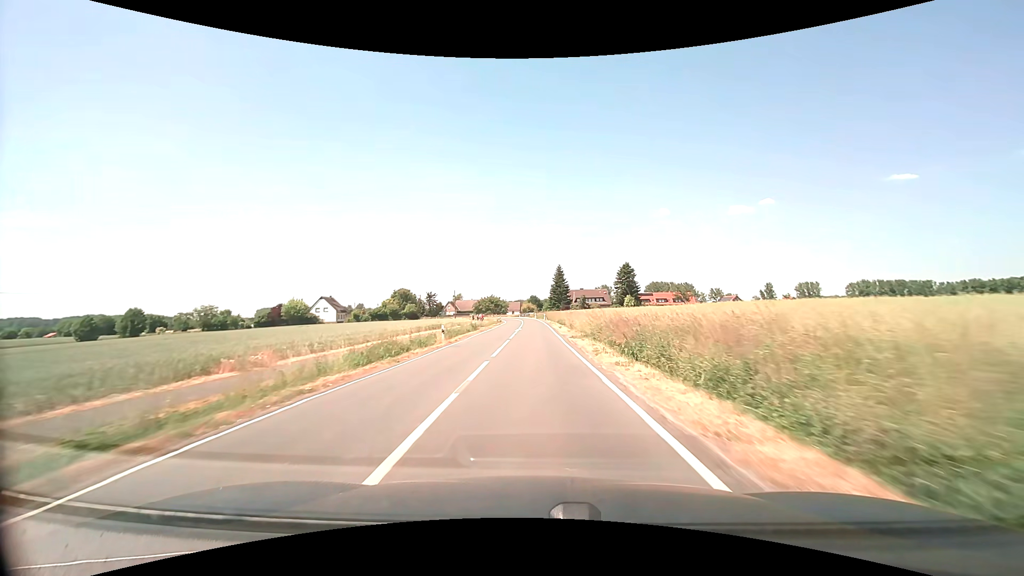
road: secondary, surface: asphalt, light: Day
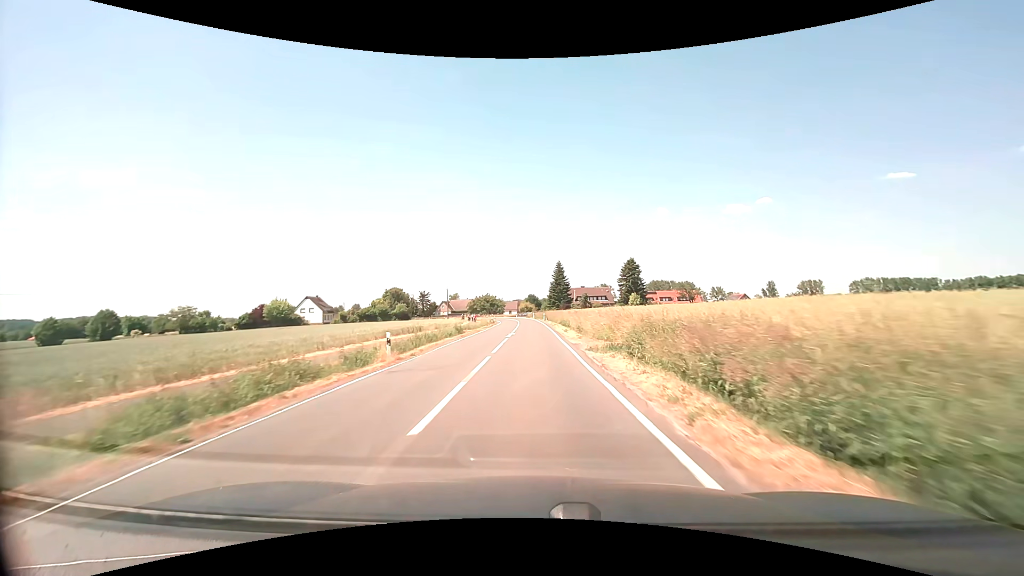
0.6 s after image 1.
(0.0, +10.2) m; 0°
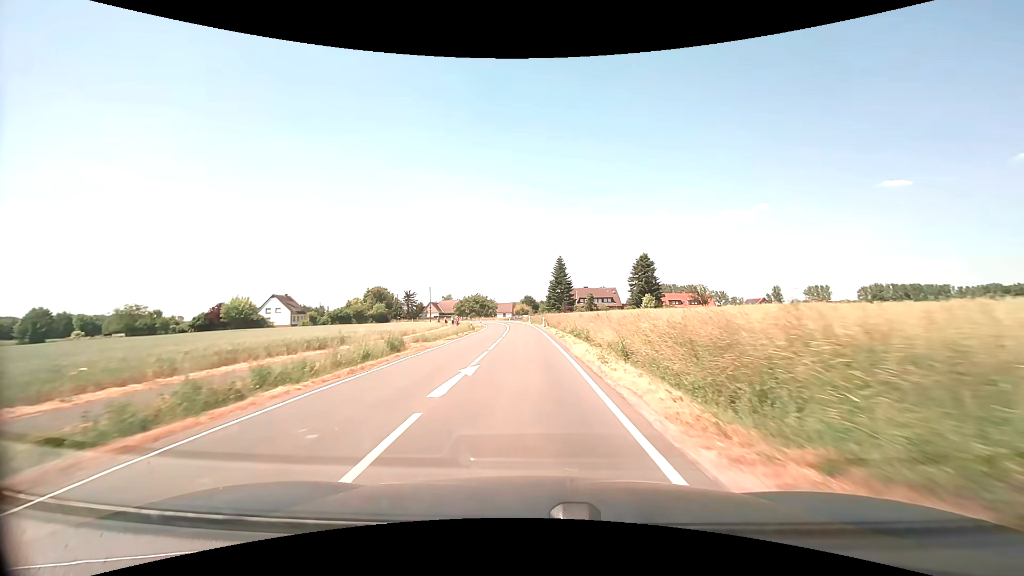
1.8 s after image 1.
(0.0, +20.0) m; 0°
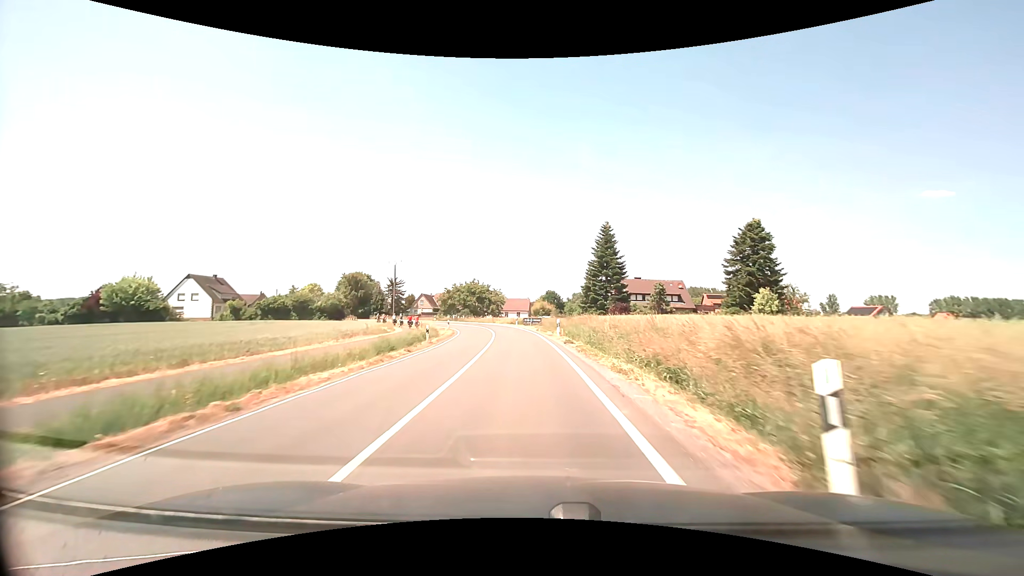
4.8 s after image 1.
(-0.9, +47.8) m; -3°
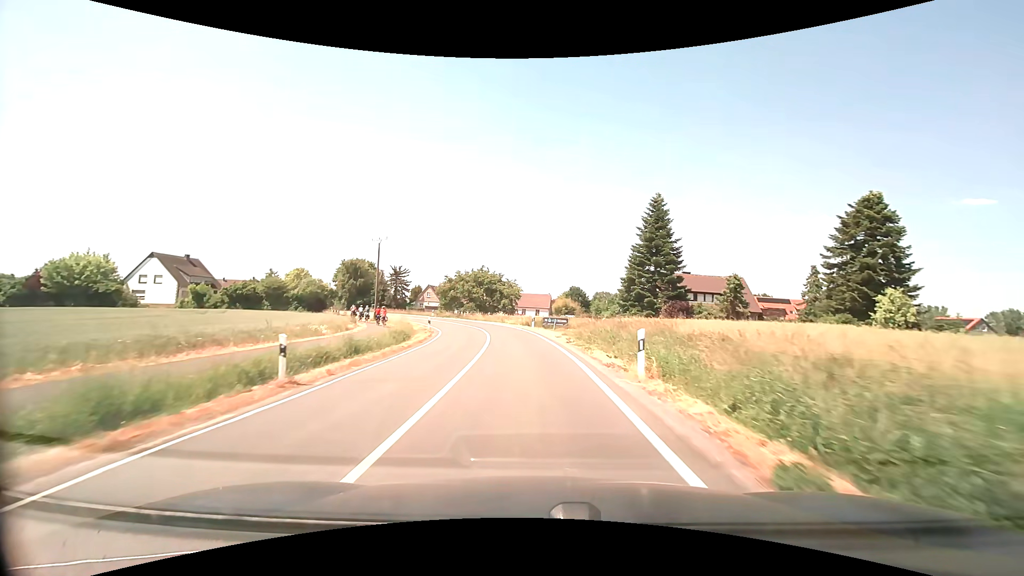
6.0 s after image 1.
(-0.3, +18.3) m; -2°
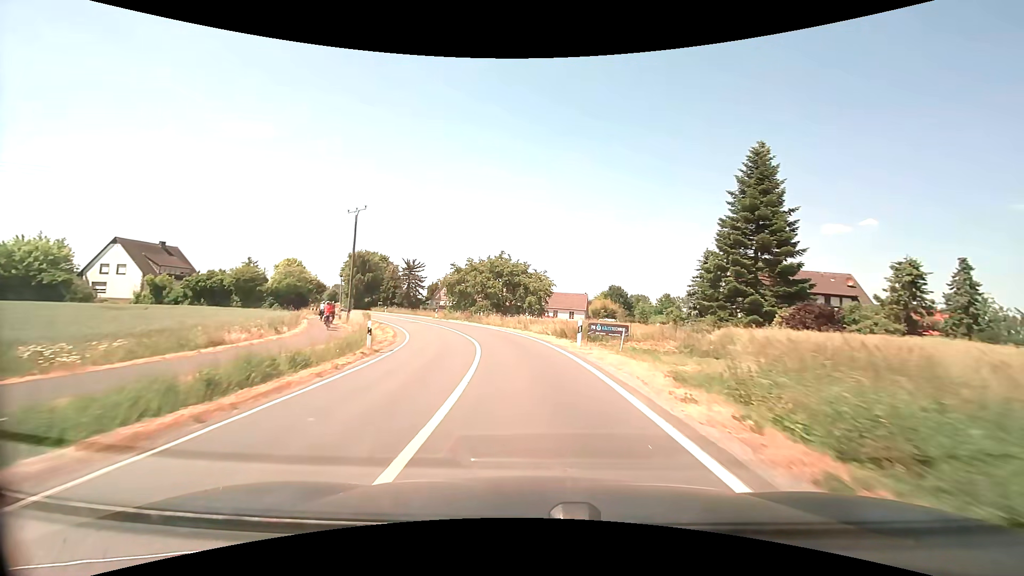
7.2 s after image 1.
(-0.5, +17.9) m; -3°
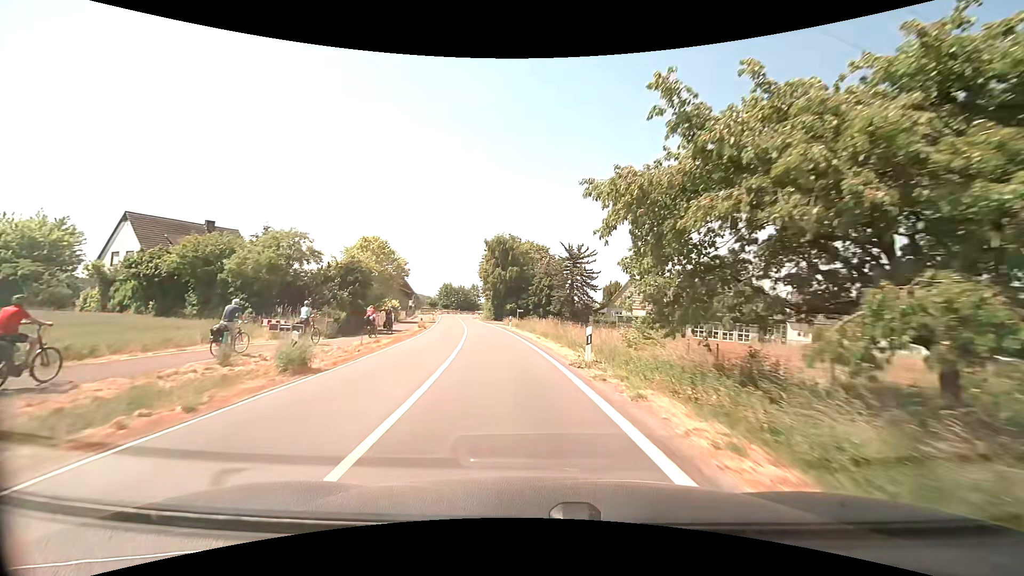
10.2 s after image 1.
(-6.7, +42.2) m; -21°
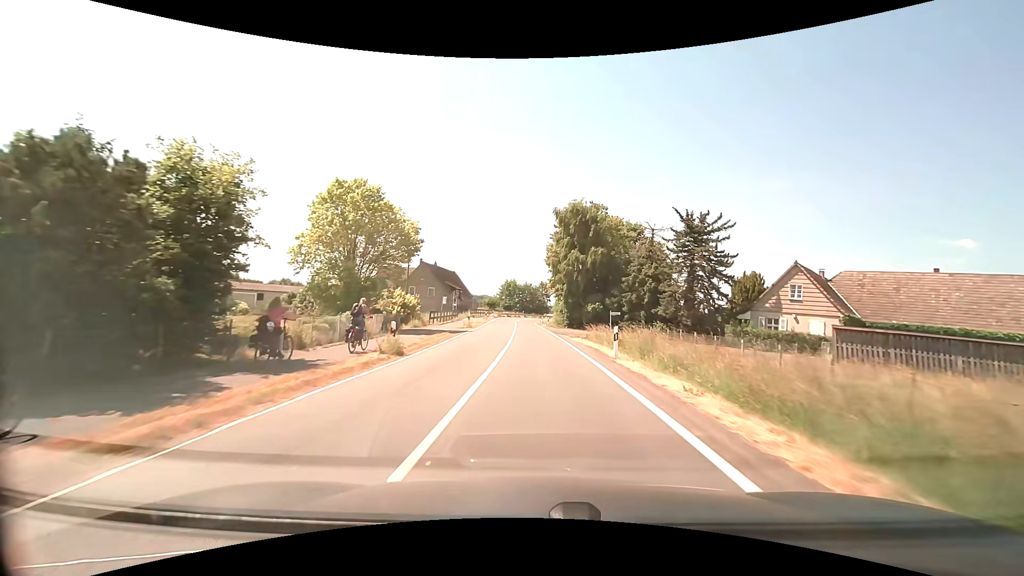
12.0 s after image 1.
(-2.2, +24.6) m; -8°
(0, +10) (0, +20) (0, +30) (-1, +40) (-1, +50) (-1, +60) (-1, +70) (-1, +80) (0, +90) (+2, +100) m
